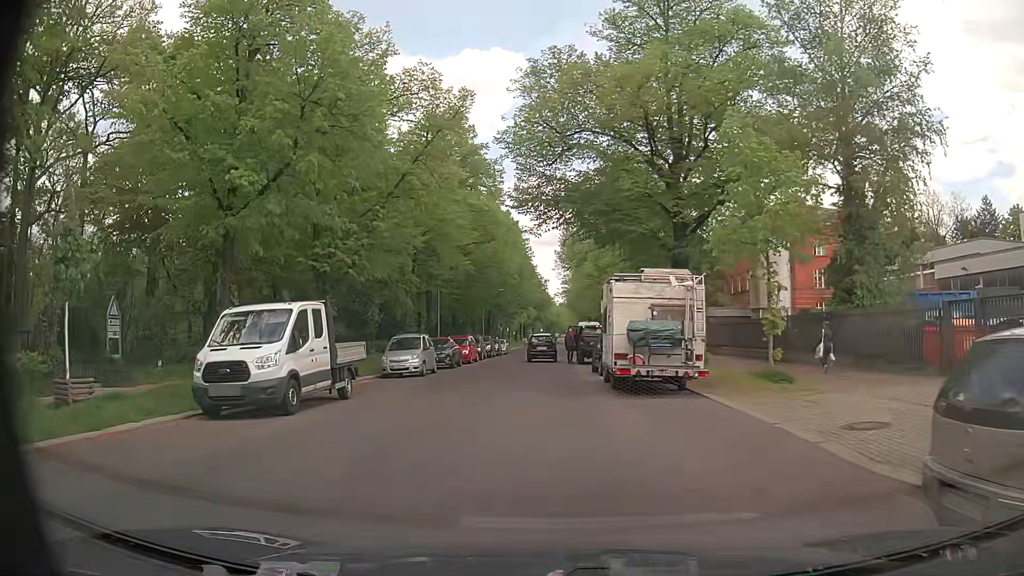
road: residential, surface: asphalt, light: Day
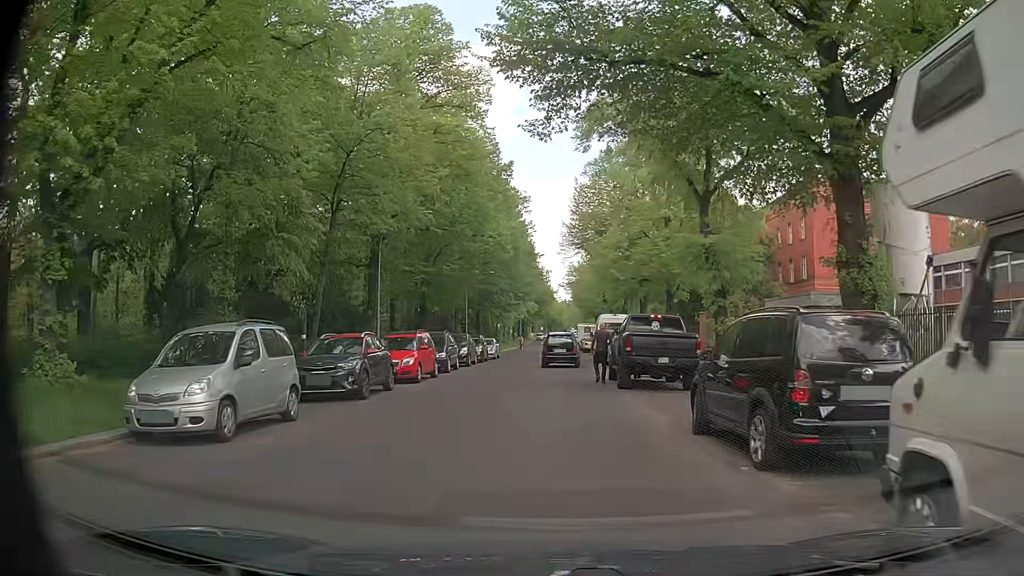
(-0.4, +16.8) m; 0°
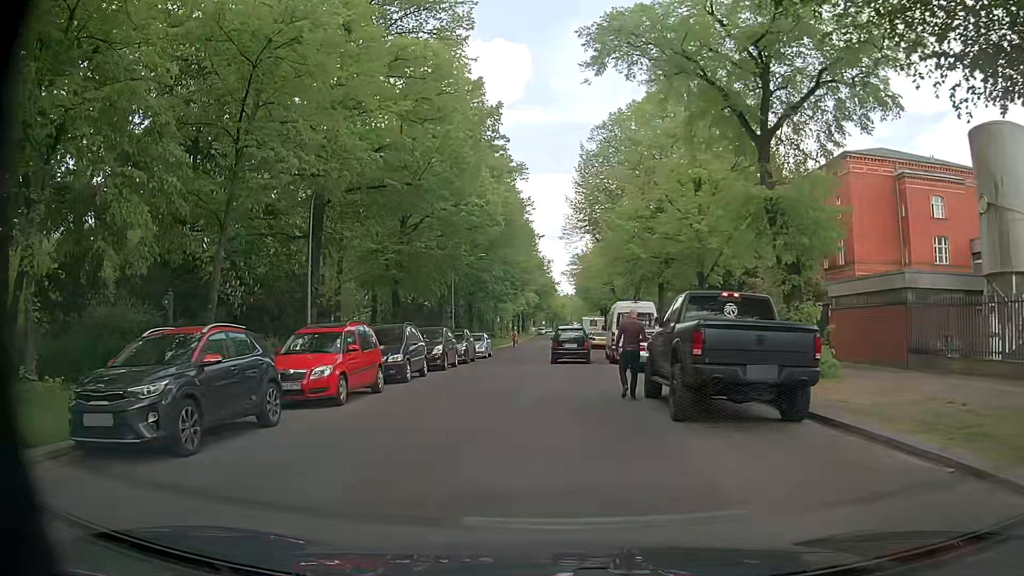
(0.0, +7.9) m; +1°
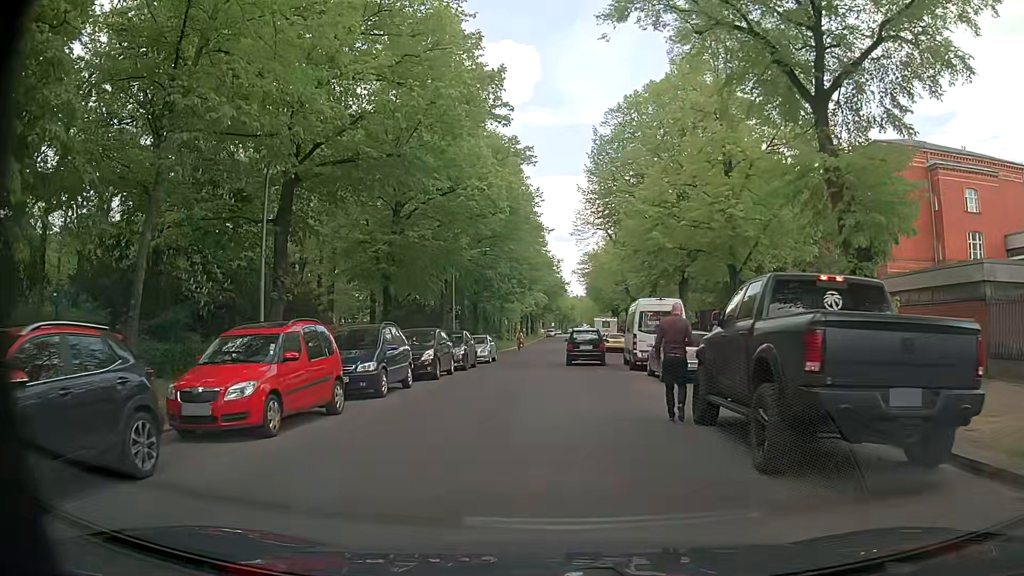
(-0.1, +3.9) m; -2°
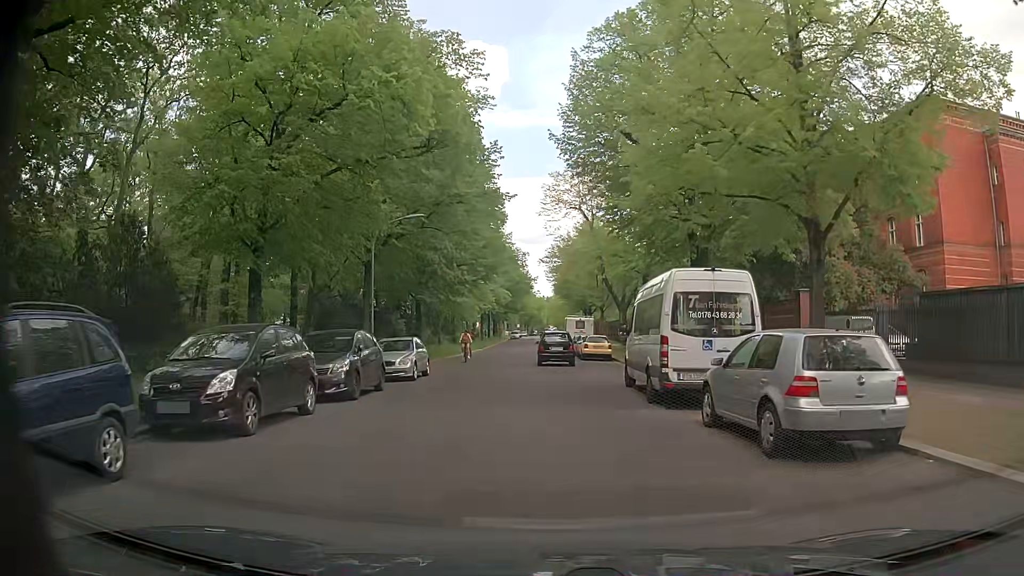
(+0.4, +11.7) m; +4°
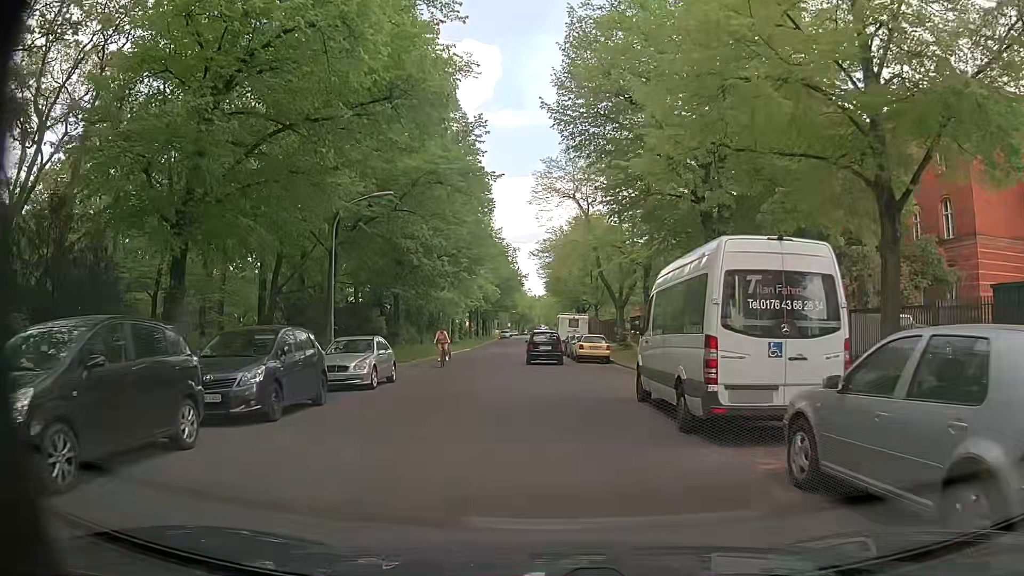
(0.0, +4.2) m; +1°
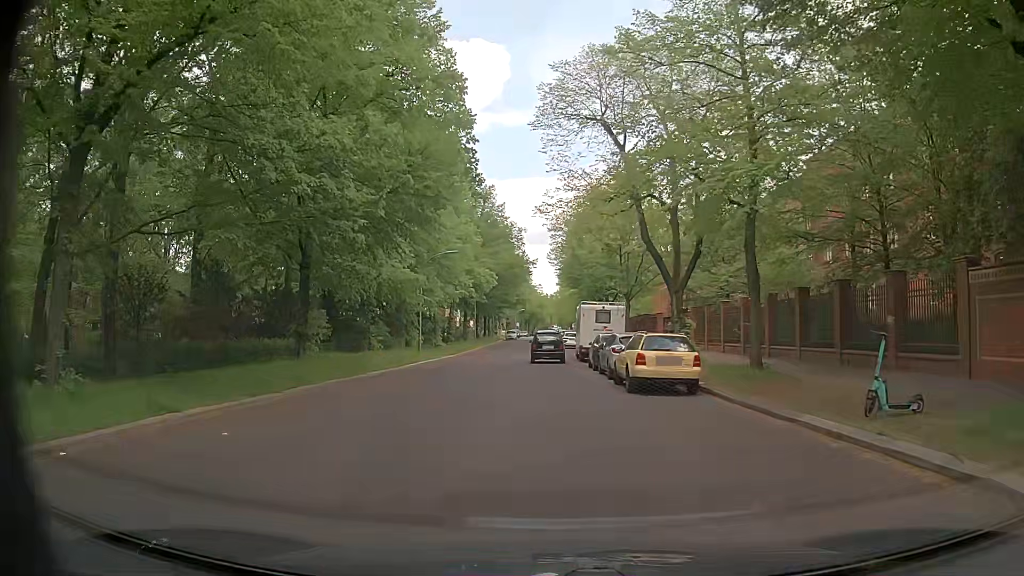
(-0.3, +18.0) m; -2°
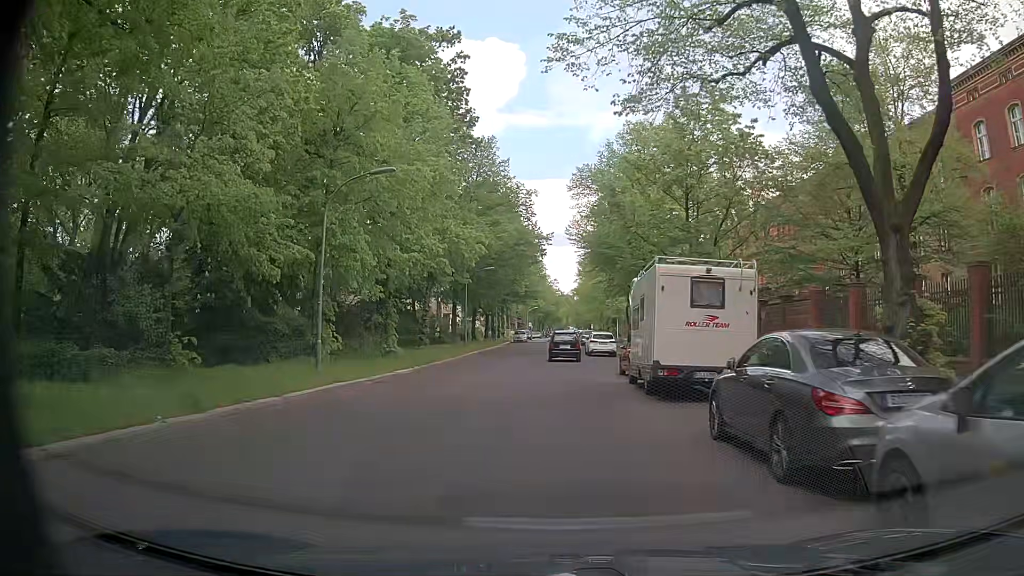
(-0.3, +19.7) m; -2°
(0, +10) (0, +20) (+1, +30) (+1, +40) (+2, +50) (+2, +60) (+2, +70) (+3, +80) (+3, +90) (+4, +100) m
